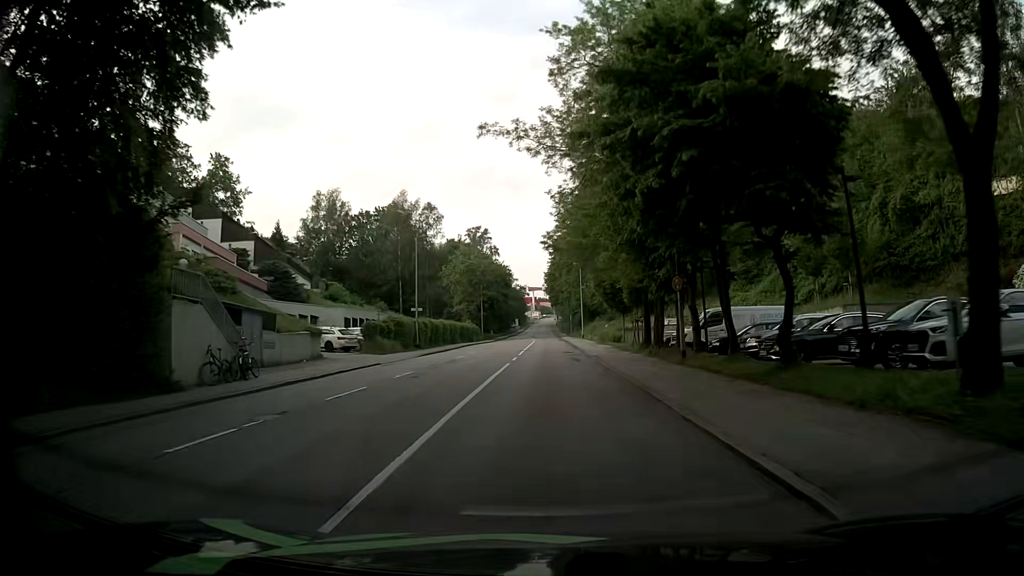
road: tertiary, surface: asphalt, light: Day
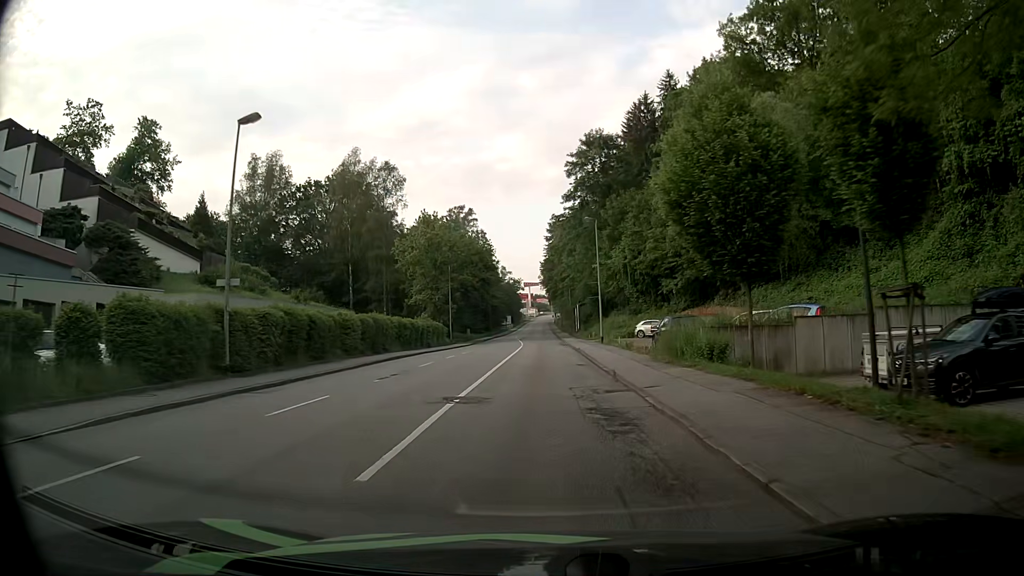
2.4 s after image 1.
(+0.1, +29.1) m; +1°
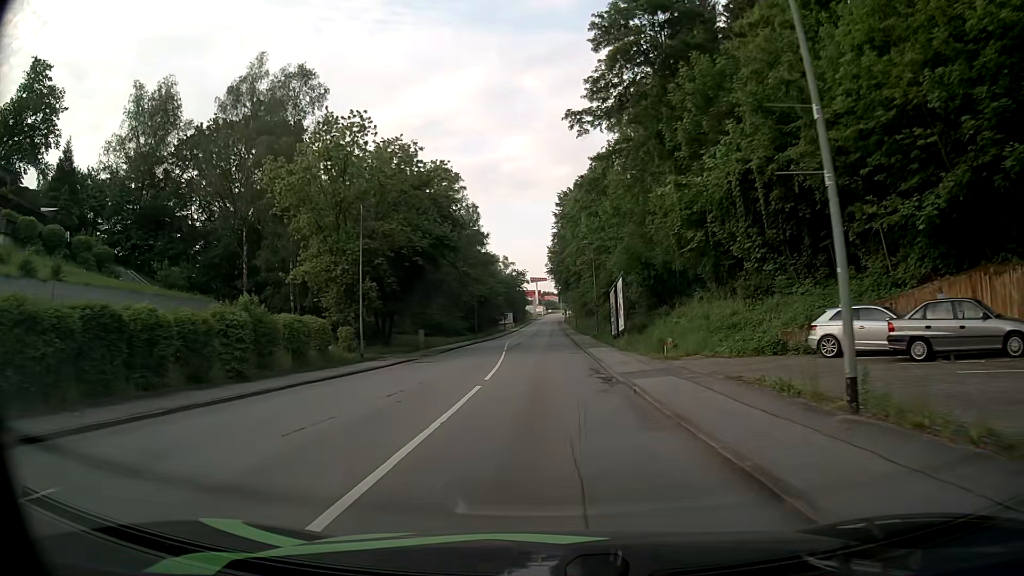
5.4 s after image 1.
(-0.3, +35.5) m; -1°
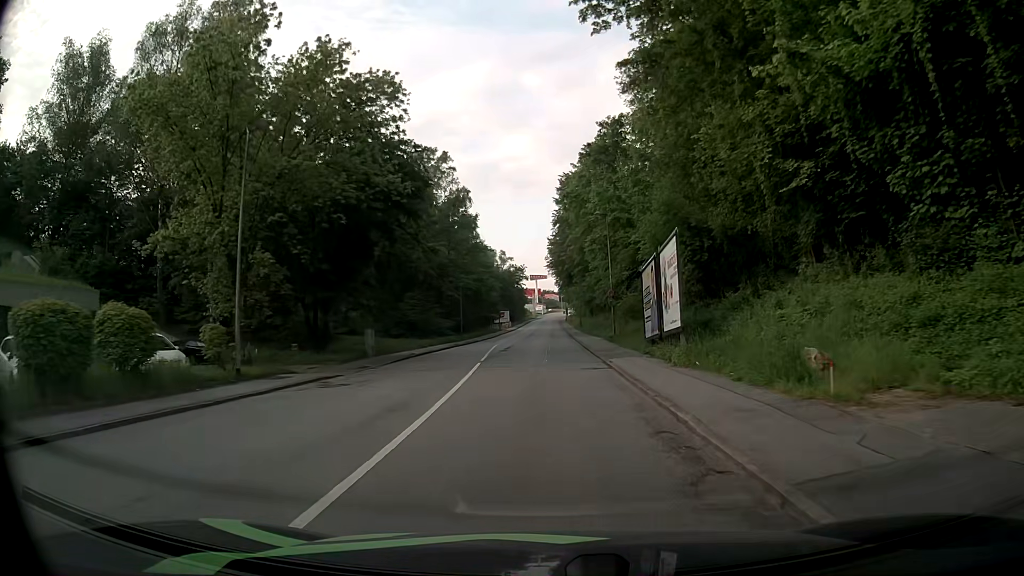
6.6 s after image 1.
(0.0, +14.2) m; 0°
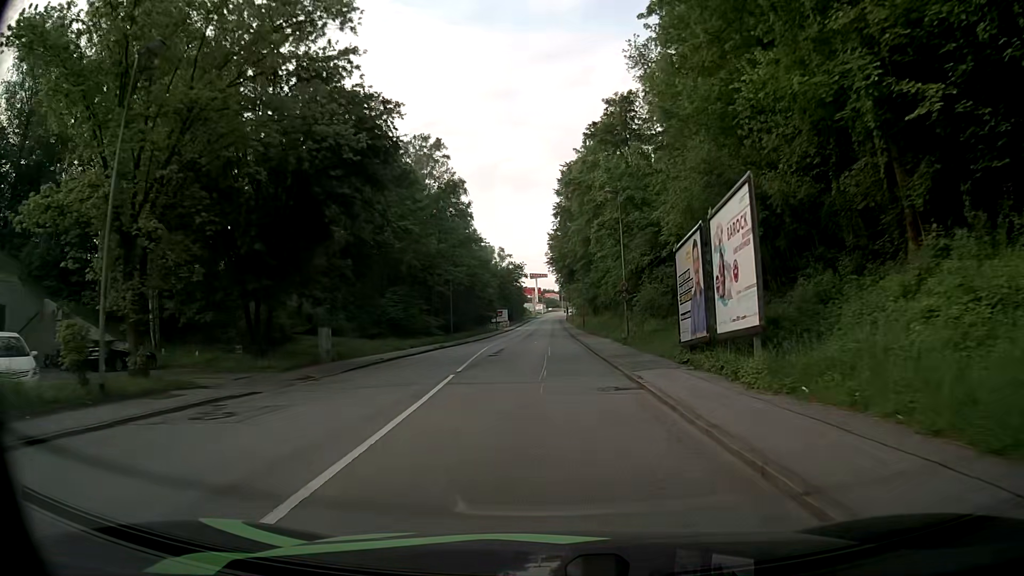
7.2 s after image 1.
(0.0, +7.1) m; 0°
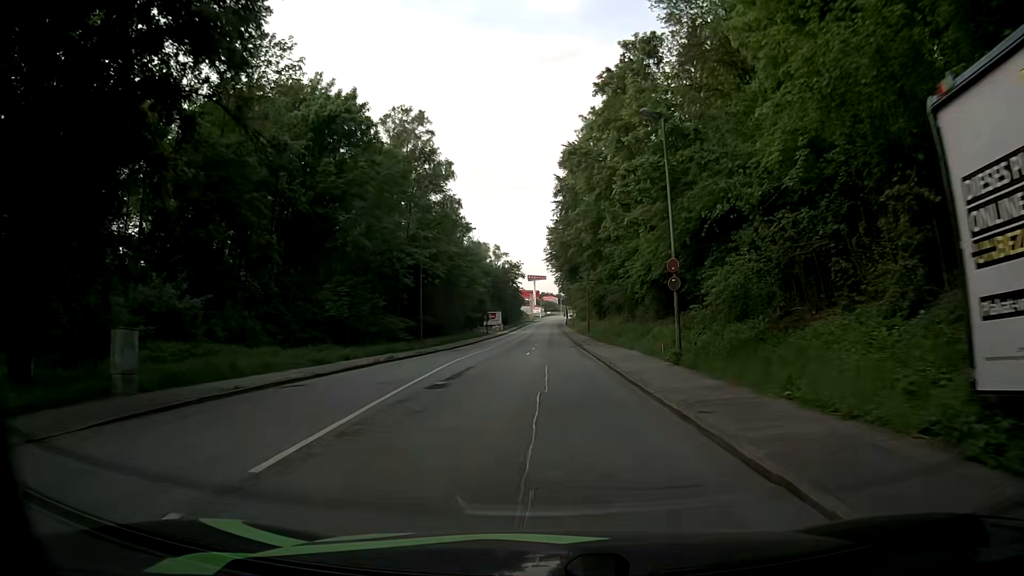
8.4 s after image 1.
(0.0, +14.2) m; 0°
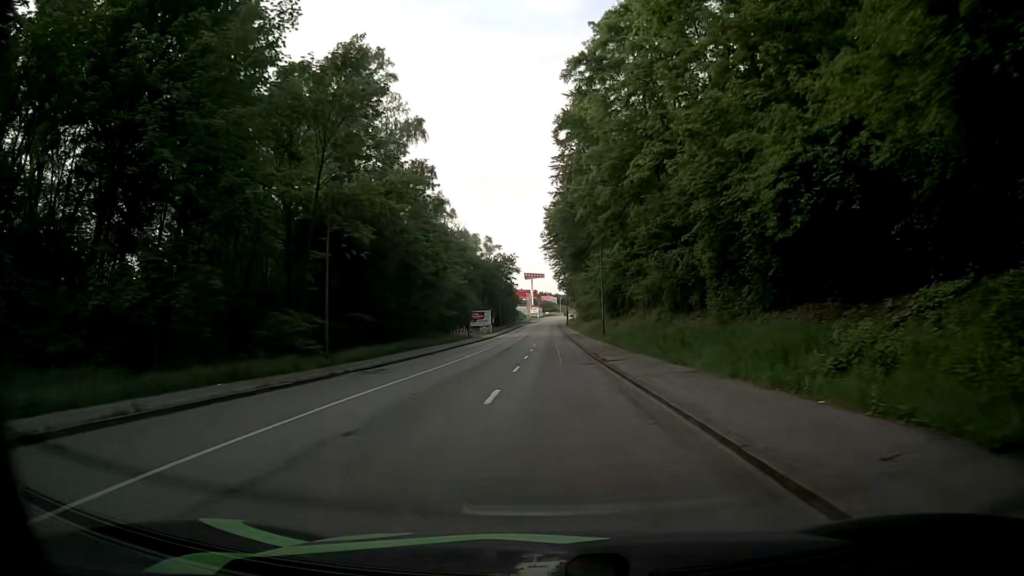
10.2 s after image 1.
(+0.1, +20.8) m; +1°
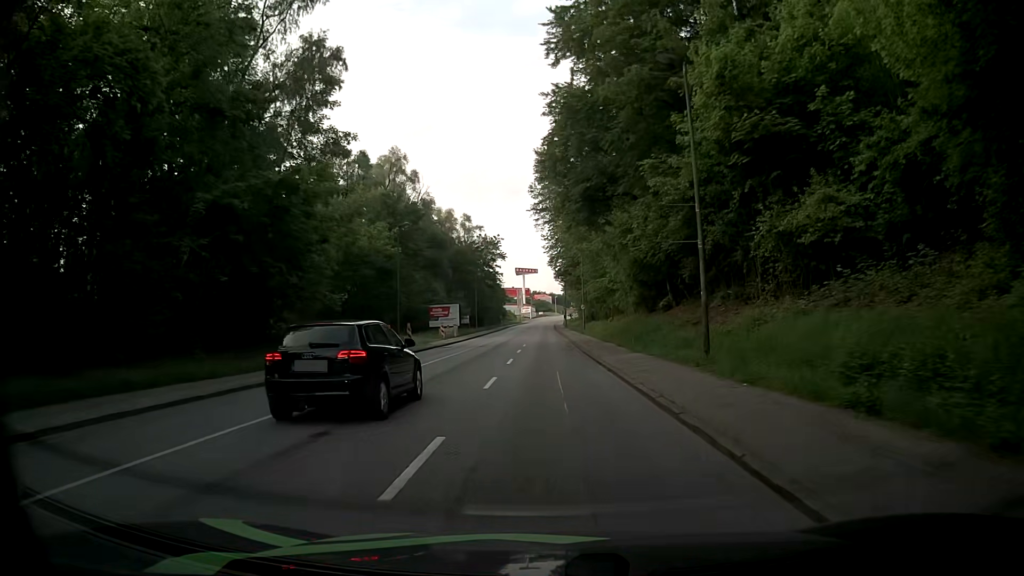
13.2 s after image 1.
(-0.4, +34.0) m; 0°
(0, +10) (0, +20) (0, +30) (0, +40) (0, +50) (0, +60) (0, +70) (0, +80) (0, +90) (0, +100) m
